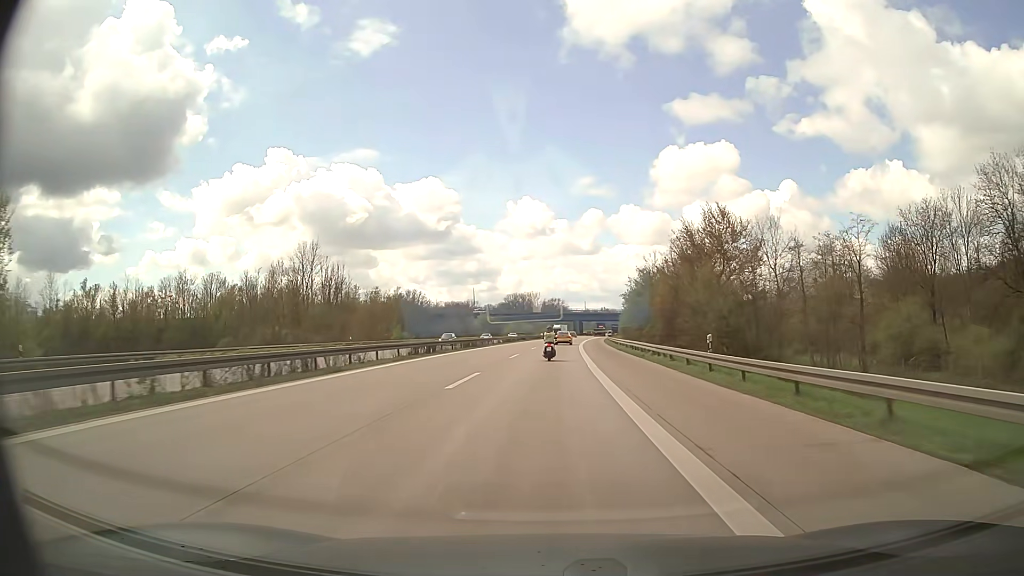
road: motorway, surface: asphalt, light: Day
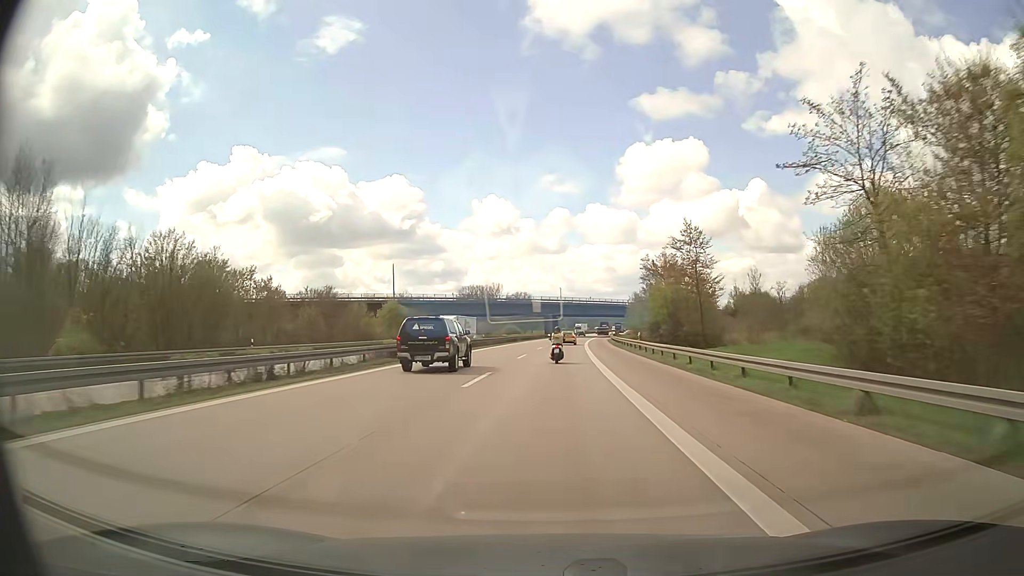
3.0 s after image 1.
(+1.8, +71.5) m; +3°
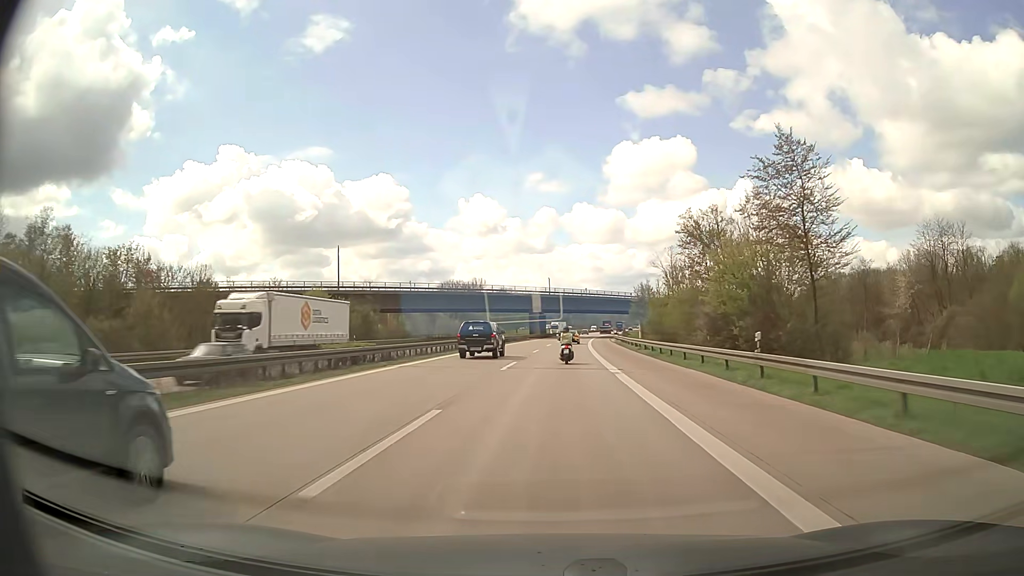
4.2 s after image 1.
(+0.3, +29.1) m; +1°
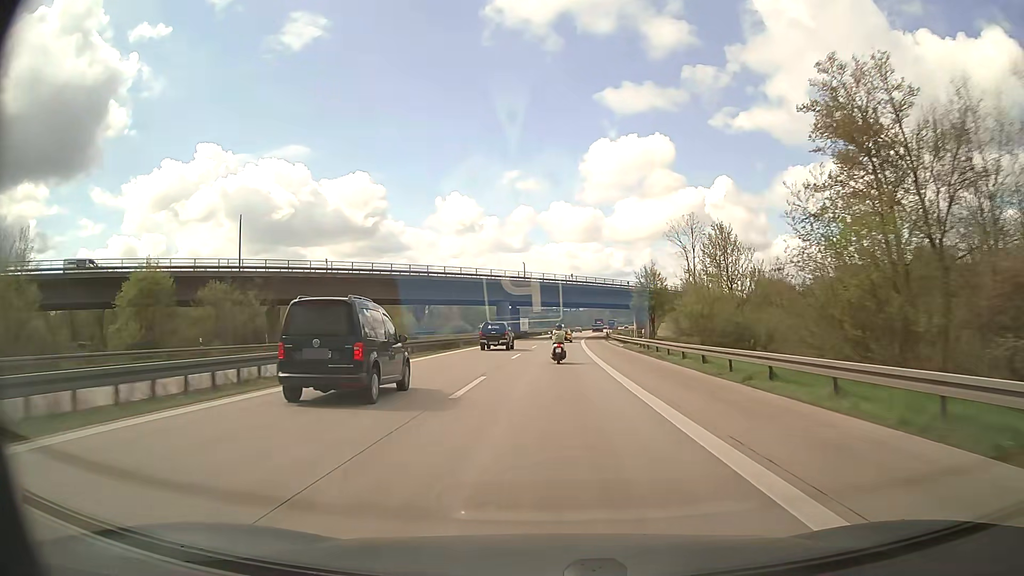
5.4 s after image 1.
(+0.4, +29.5) m; +2°
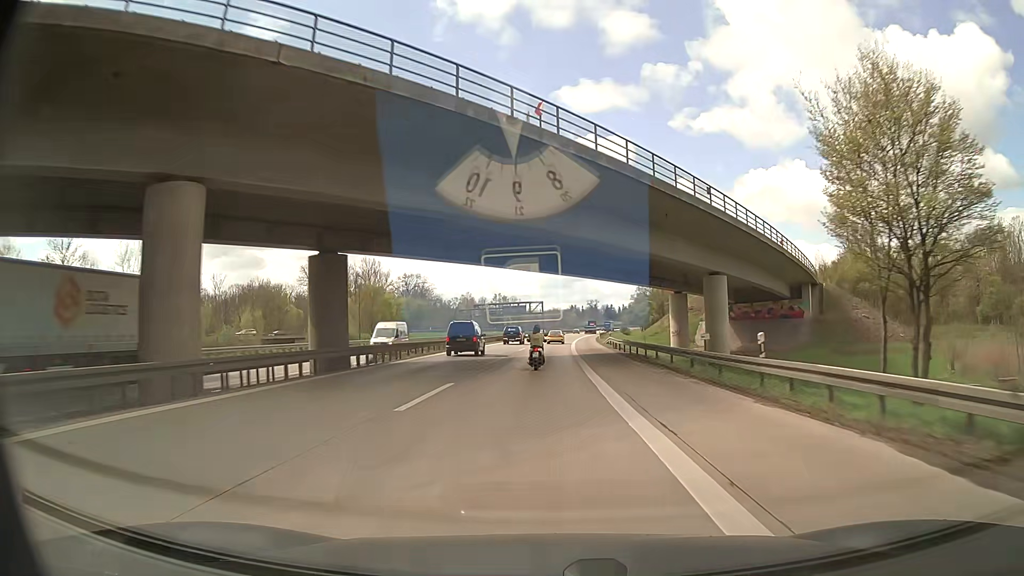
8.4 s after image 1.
(+2.1, +74.0) m; +3°
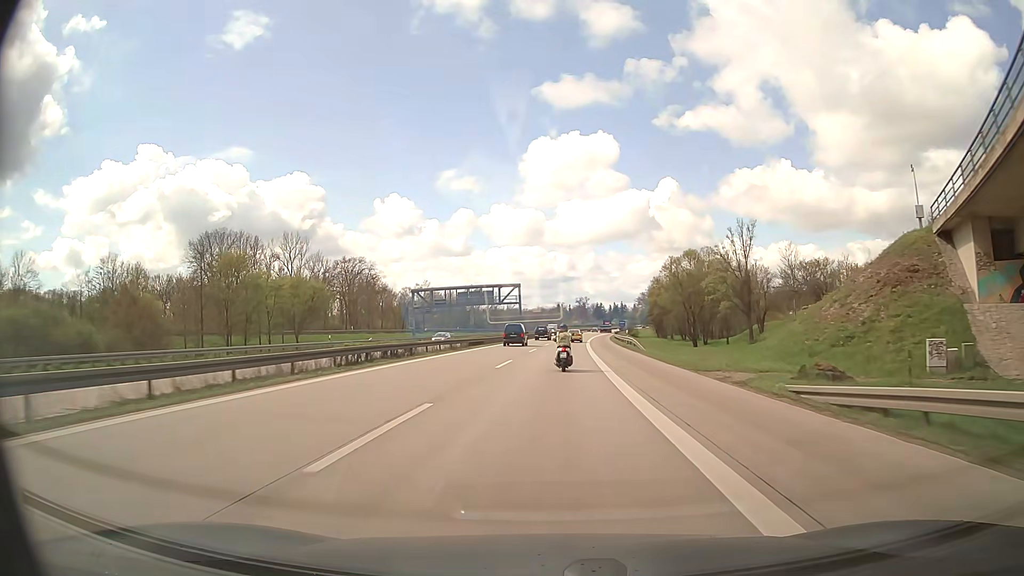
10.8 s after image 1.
(+1.3, +59.2) m; +1°
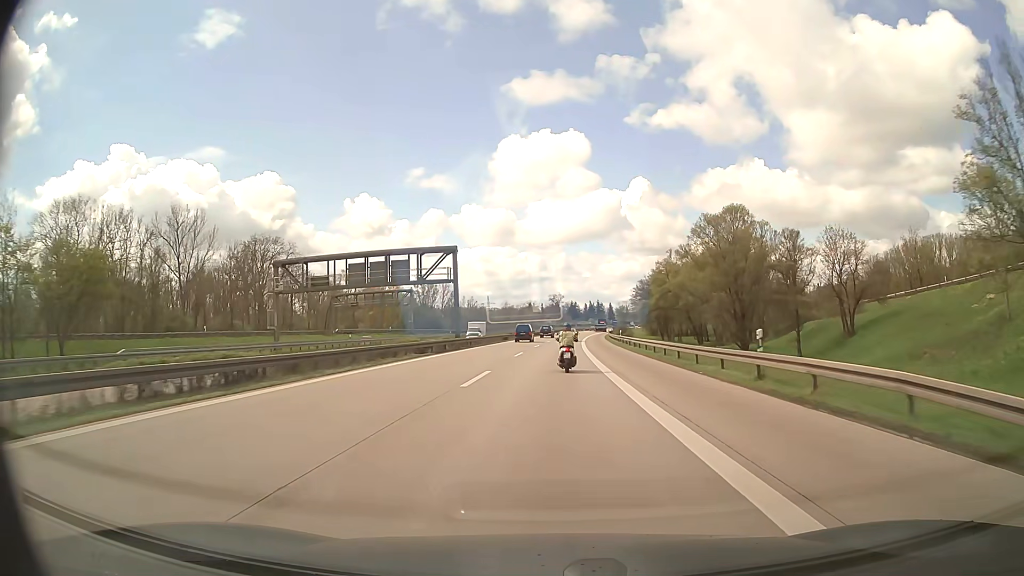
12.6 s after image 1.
(+1.1, +44.3) m; +3°
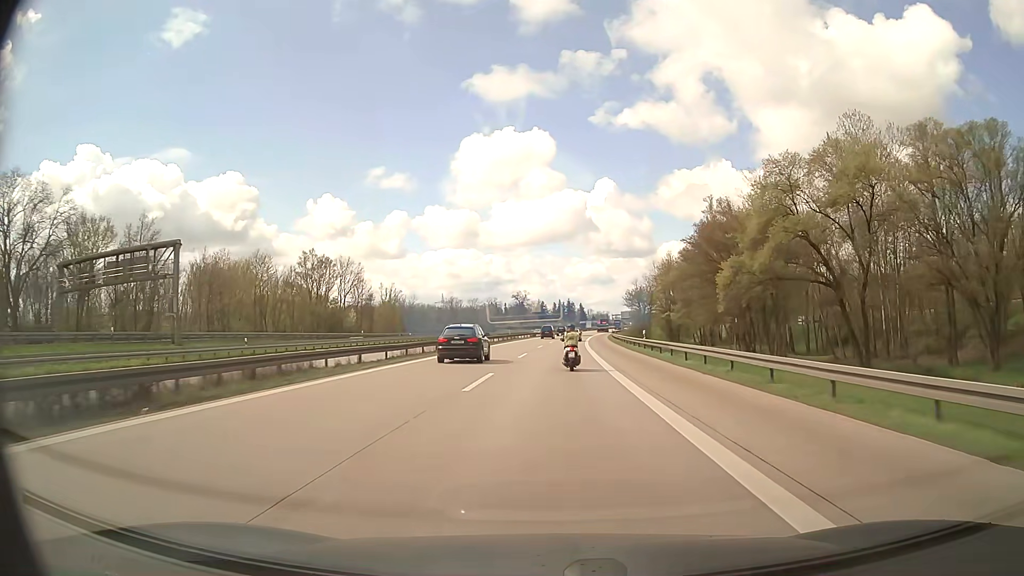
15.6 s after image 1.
(+1.8, +73.1) m; +3°
(0, +10) (0, +20) (0, +30) (+1, +40) (+1, +50) (+1, +60) (+2, +70) (+2, +80) (+3, +90) (+3, +100) m
